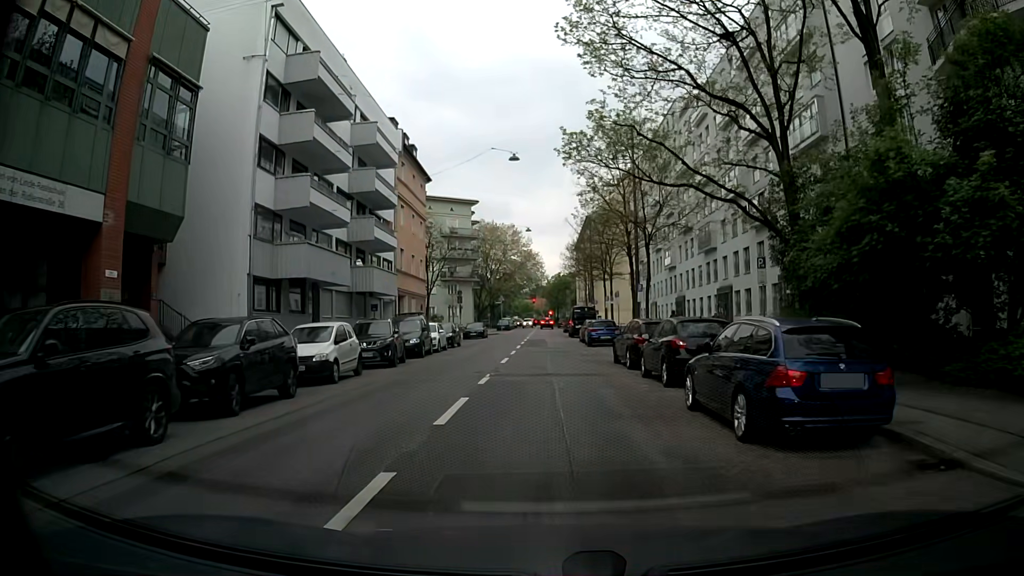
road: tertiary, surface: asphalt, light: Day
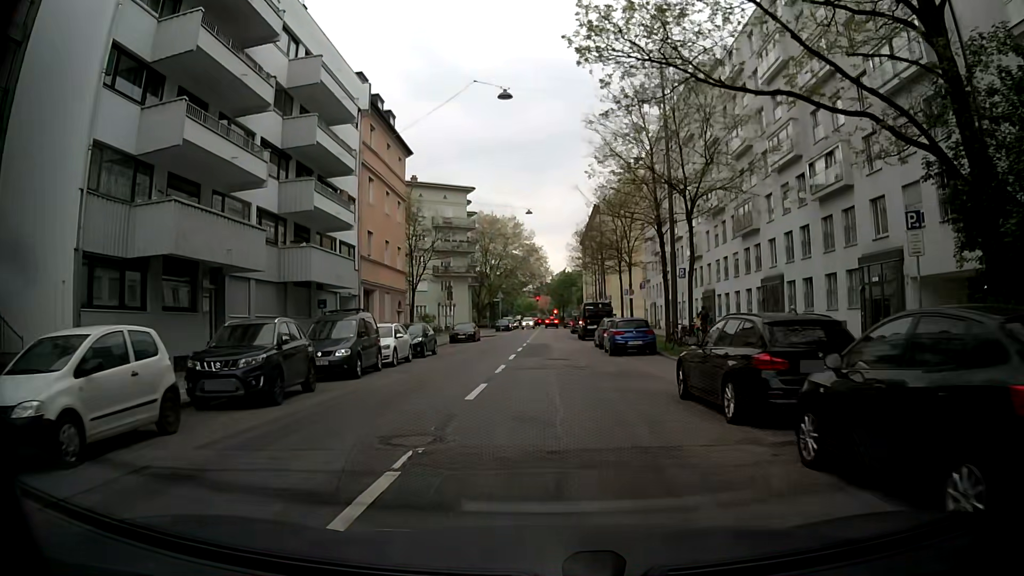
(-0.1, +10.5) m; -2°
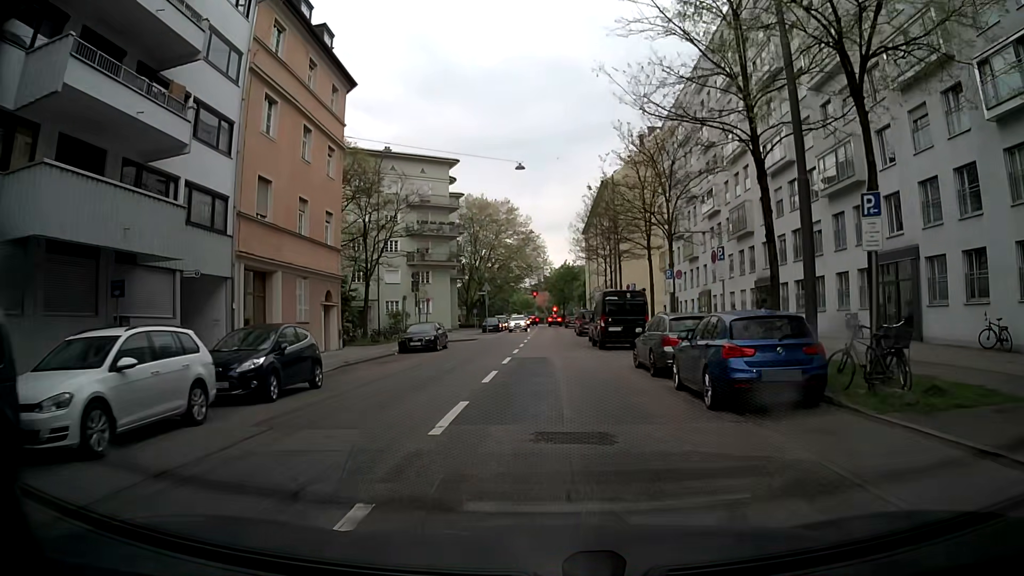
(+0.3, +15.9) m; +1°
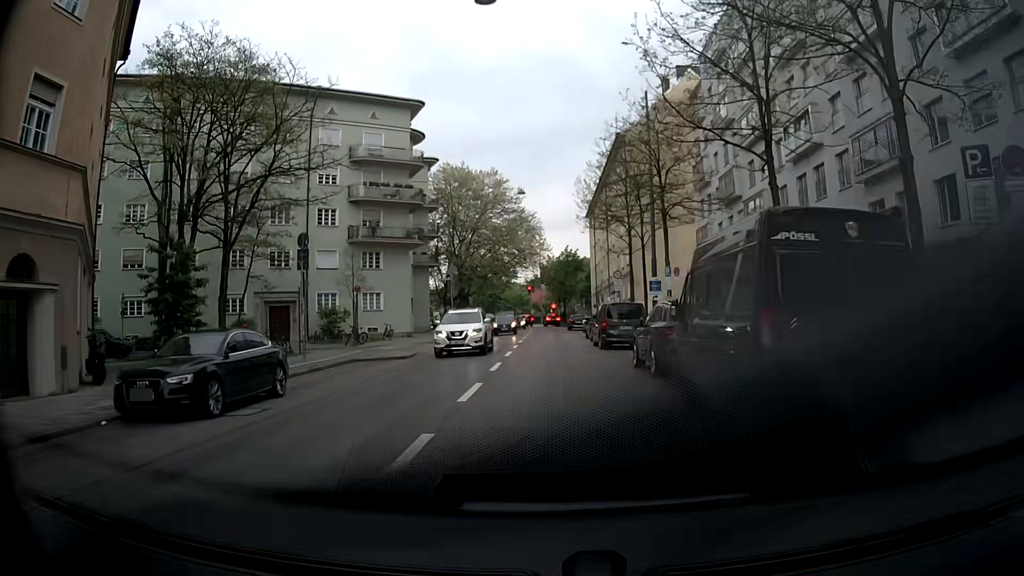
(+0.2, +21.5) m; +1°
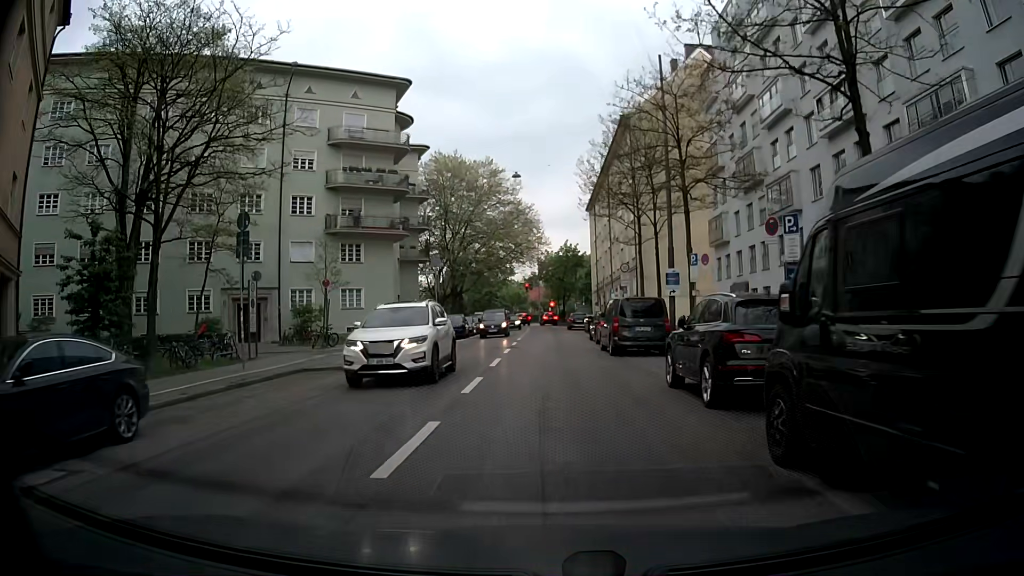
(0.0, +5.2) m; 0°
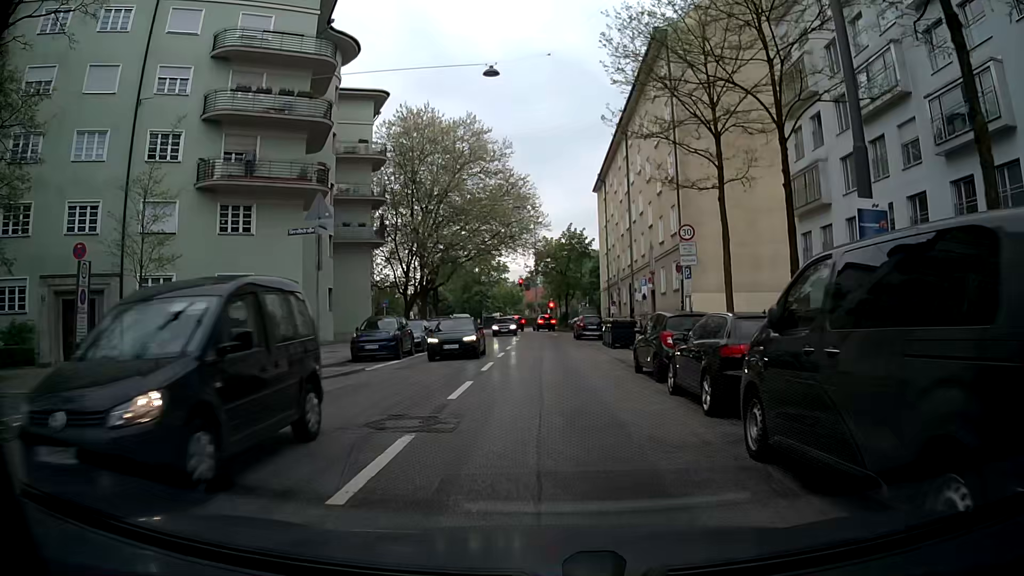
(0.0, +18.8) m; 0°
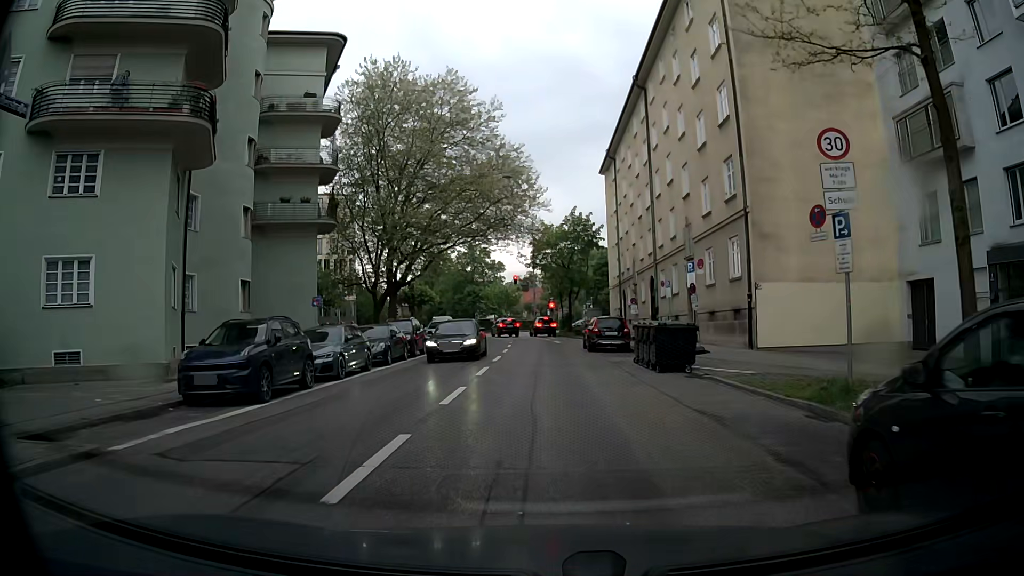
(+0.1, +12.3) m; 0°
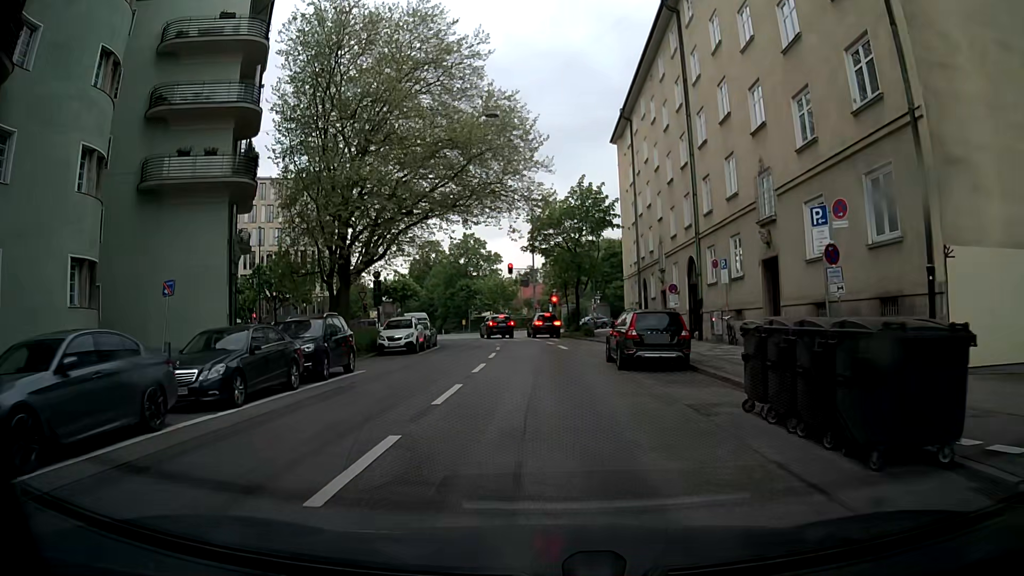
(+0.1, +12.2) m; 0°
